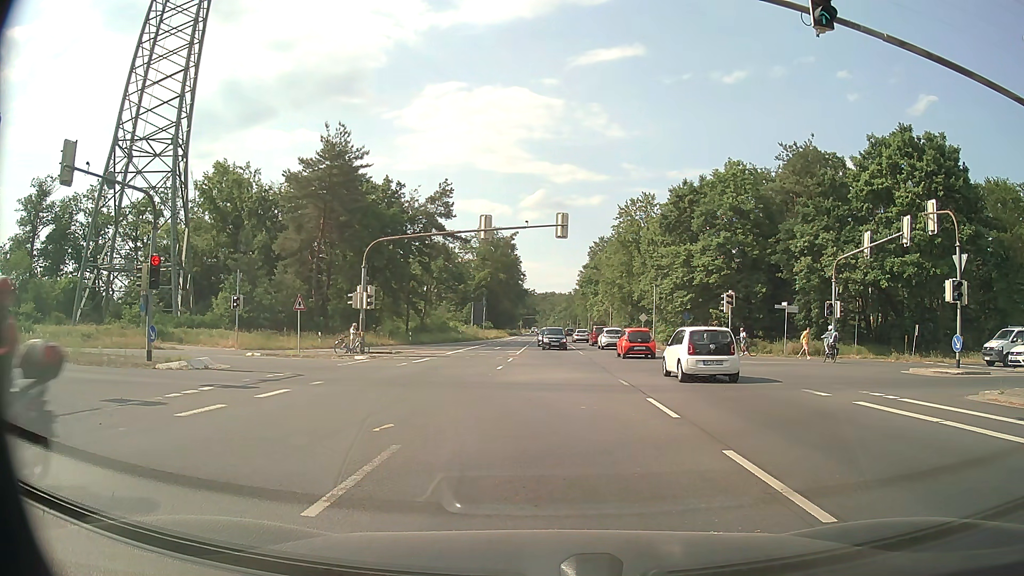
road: primary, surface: asphalt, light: Day
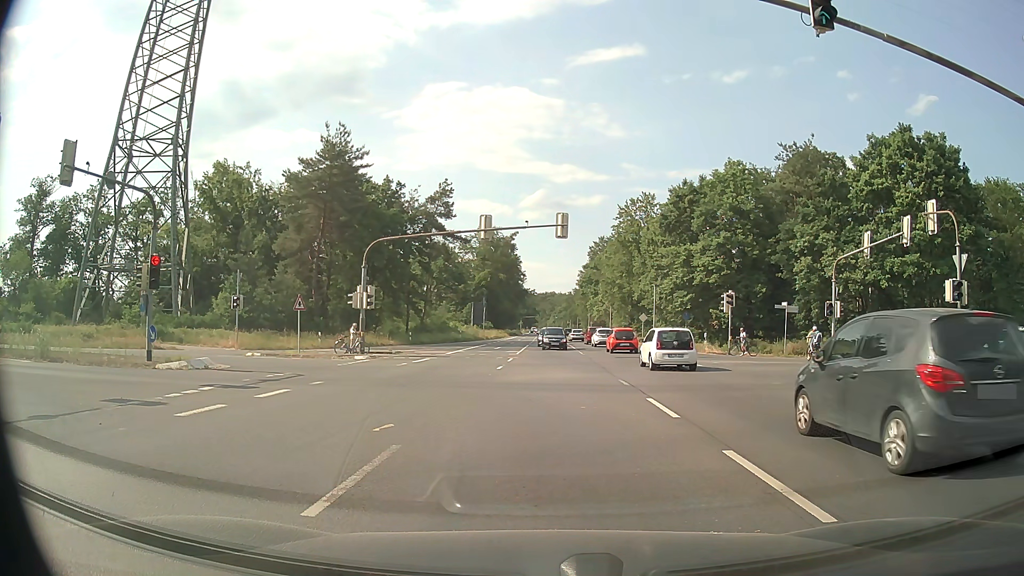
(0.0, 0.0) m; 0°
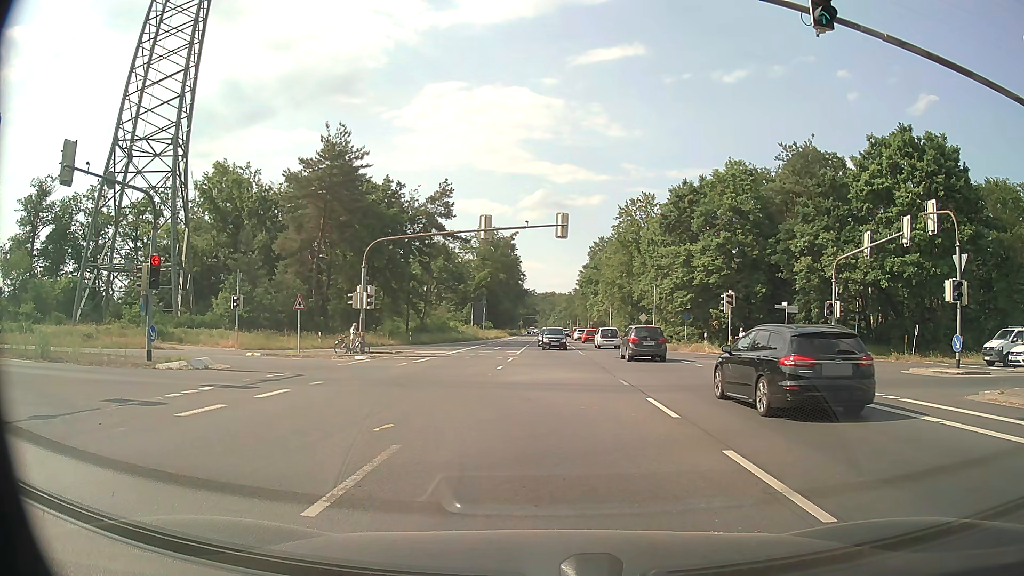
(0.0, 0.0) m; 0°
